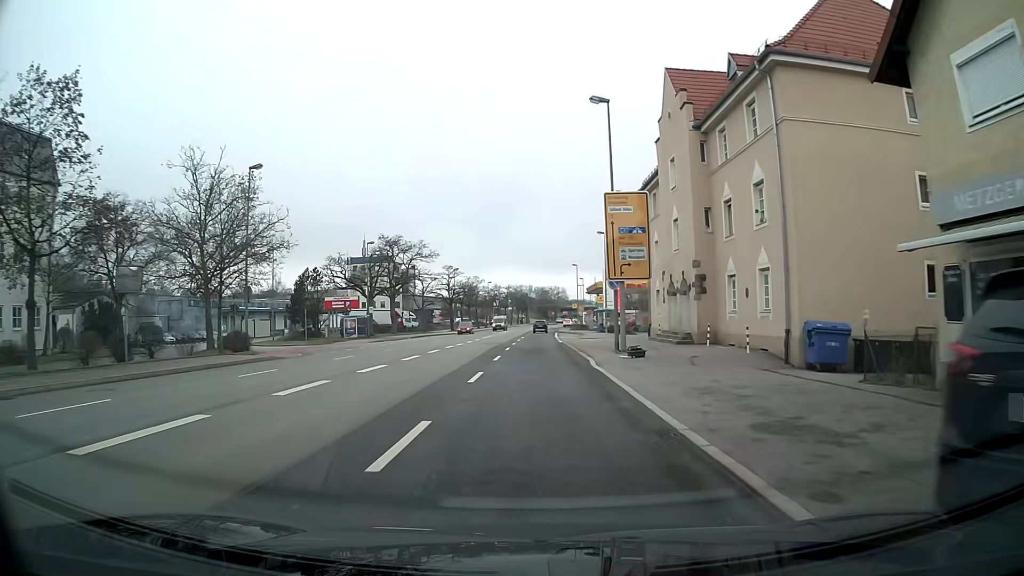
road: primary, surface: asphalt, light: Day
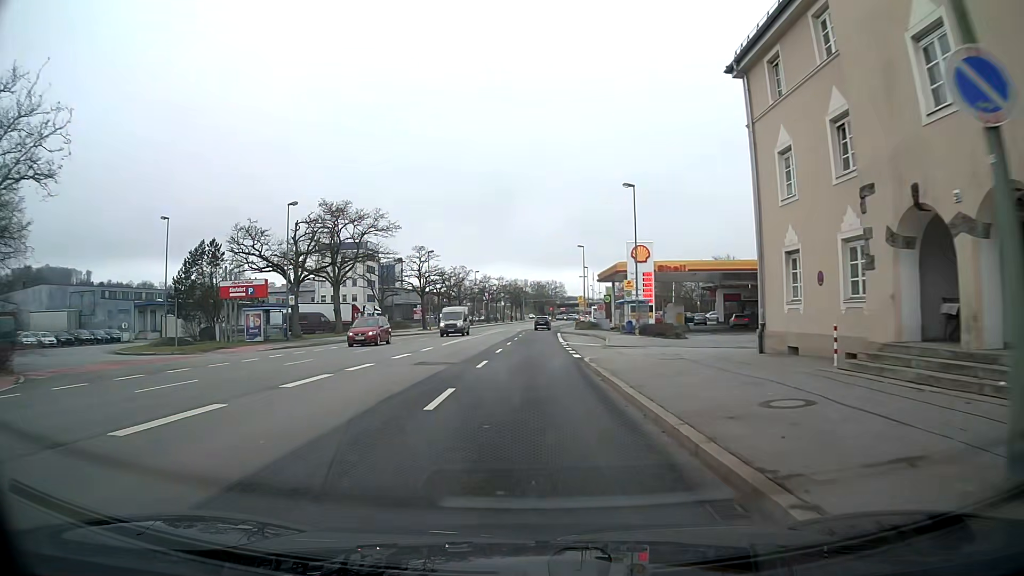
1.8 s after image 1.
(+0.1, +23.0) m; 0°
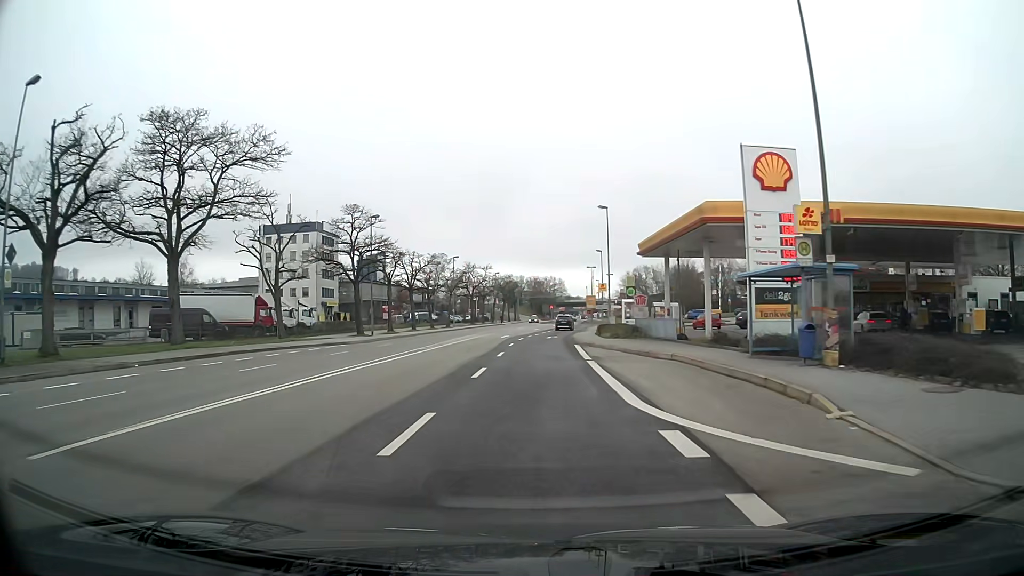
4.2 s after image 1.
(+0.1, +30.1) m; +1°
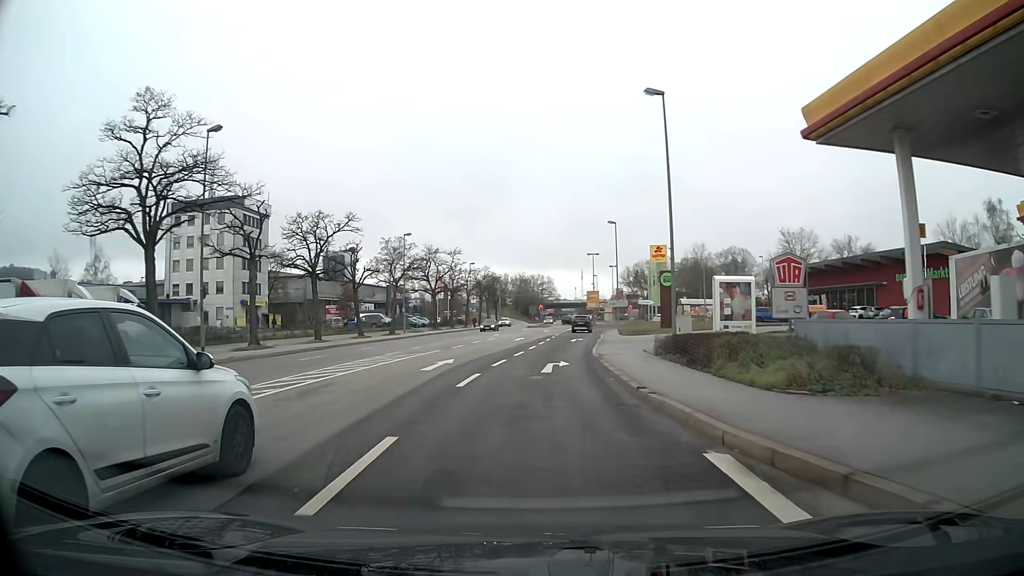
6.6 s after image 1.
(+0.2, +29.0) m; +1°
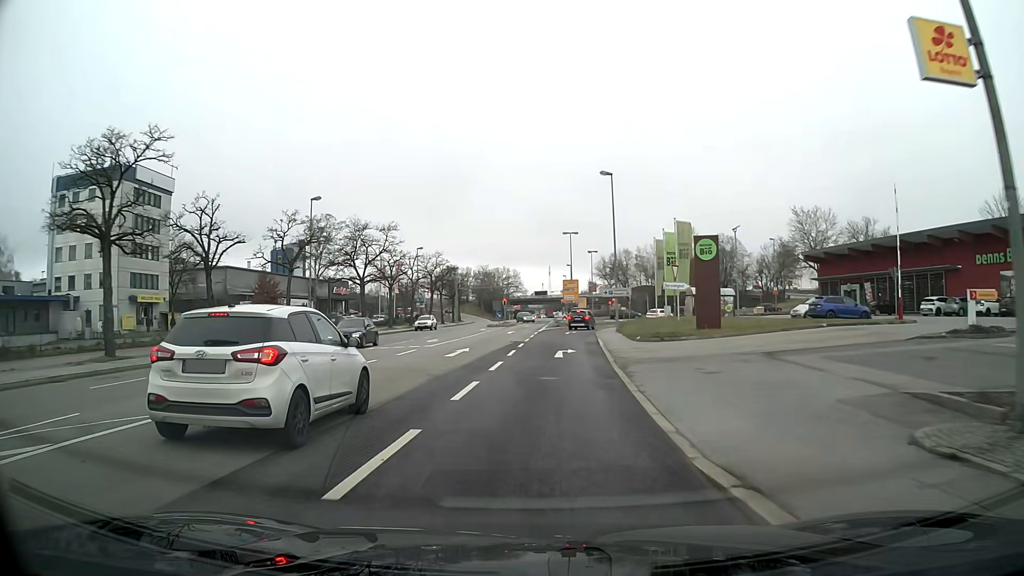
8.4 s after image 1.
(+0.5, +20.5) m; +3°
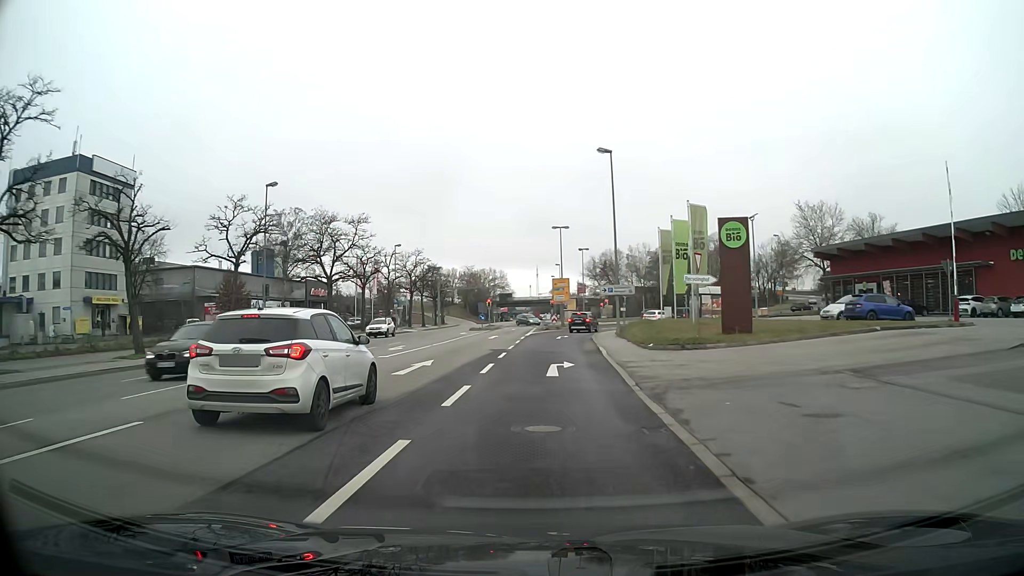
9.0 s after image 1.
(+0.1, +6.5) m; +1°
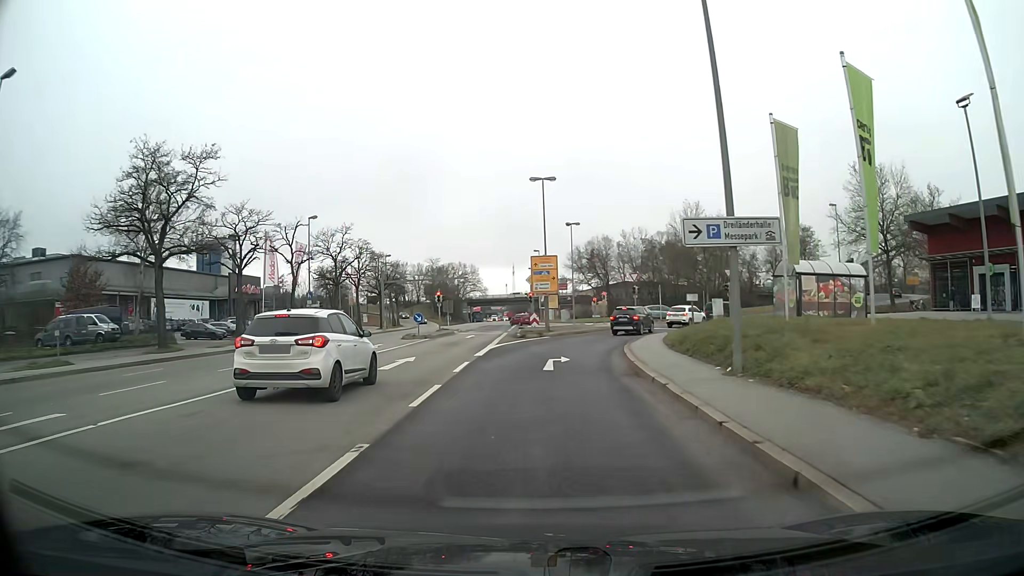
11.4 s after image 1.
(+0.4, +24.2) m; +2°
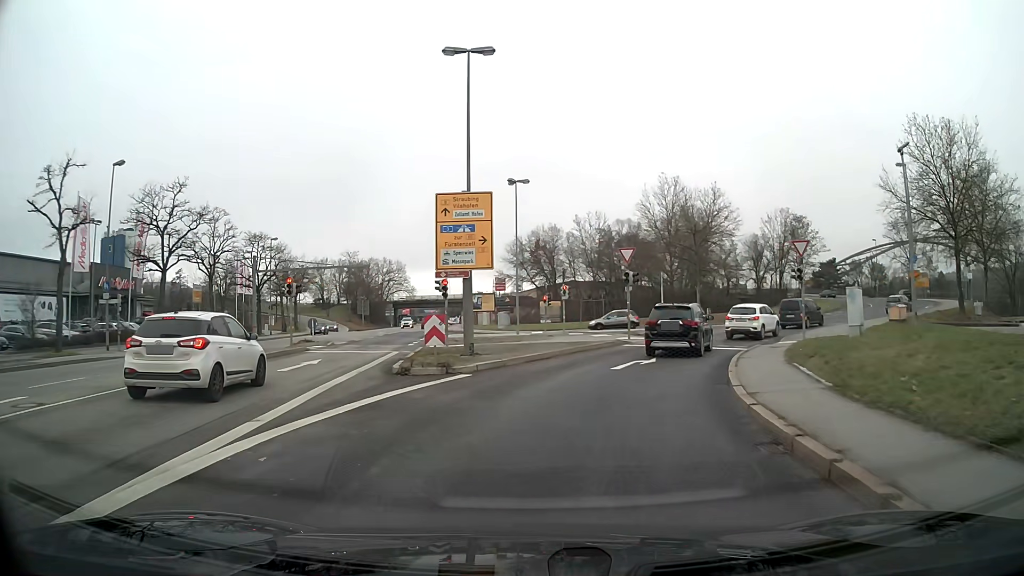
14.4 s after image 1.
(+0.8, +22.8) m; +6°
